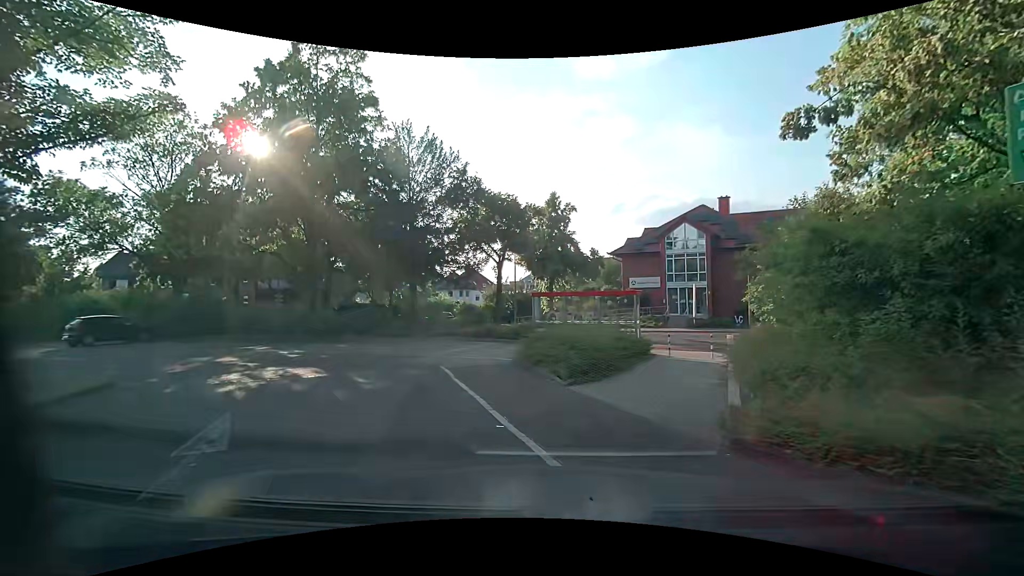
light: Day
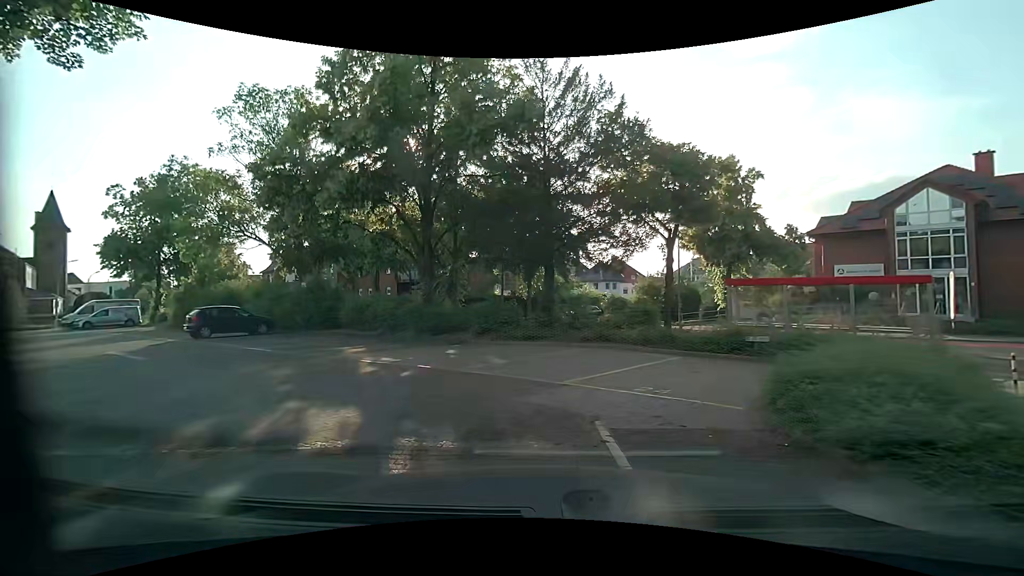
(-0.9, +6.2) m; -17°
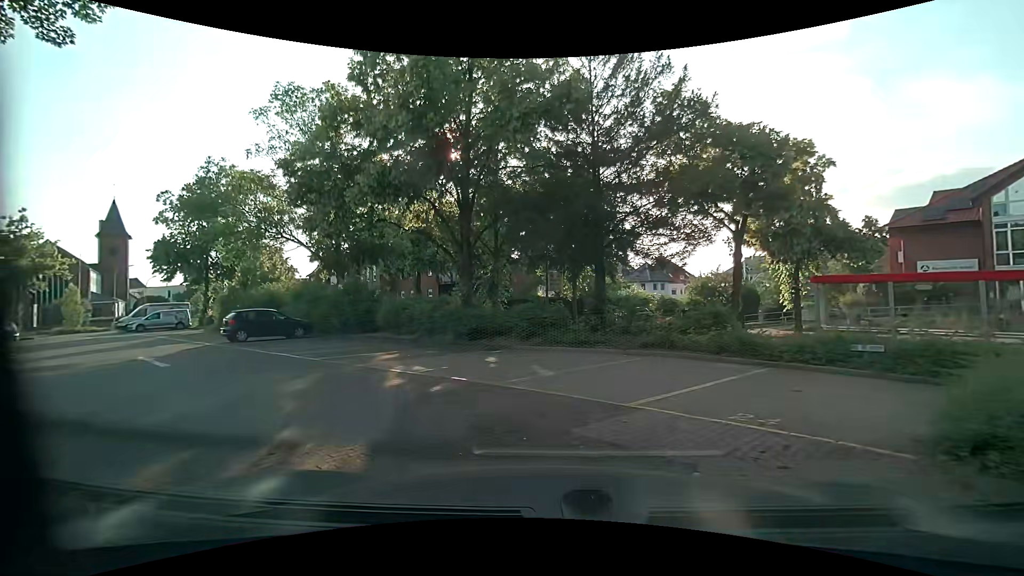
(0.0, +1.6) m; -7°
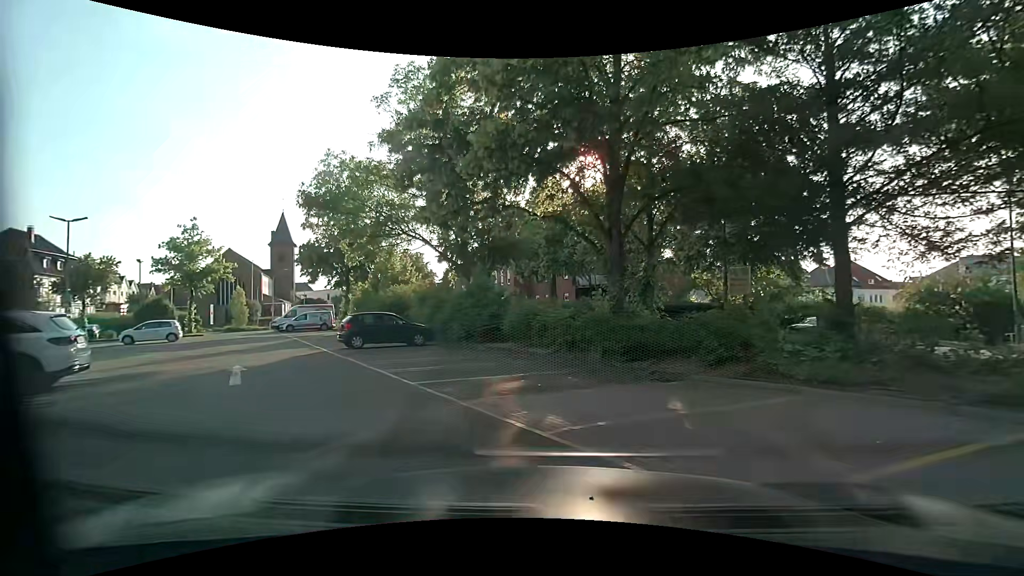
(-0.5, +4.5) m; -14°
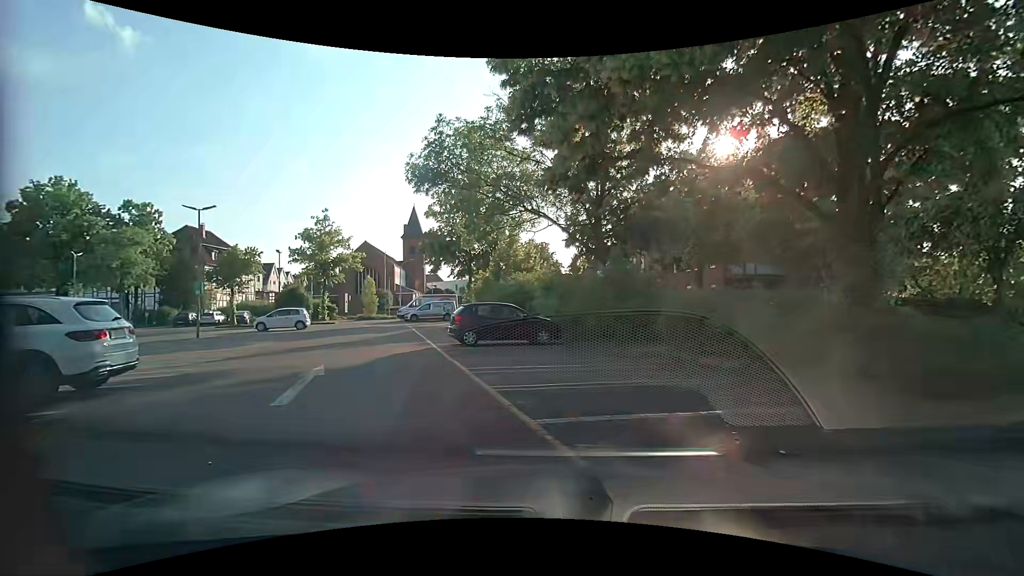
(-0.5, +4.1) m; -15°
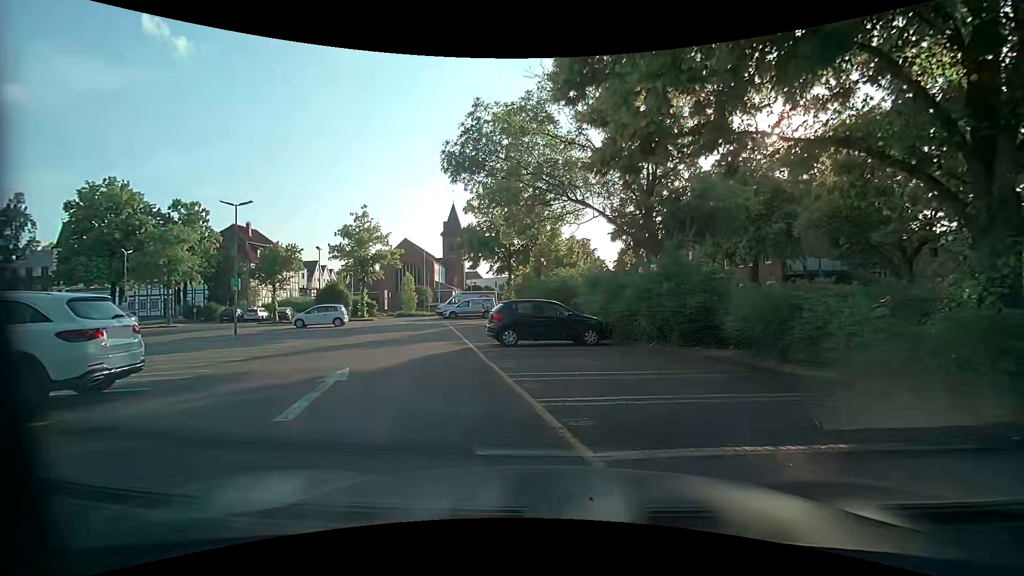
(0.0, +1.4) m; -4°
